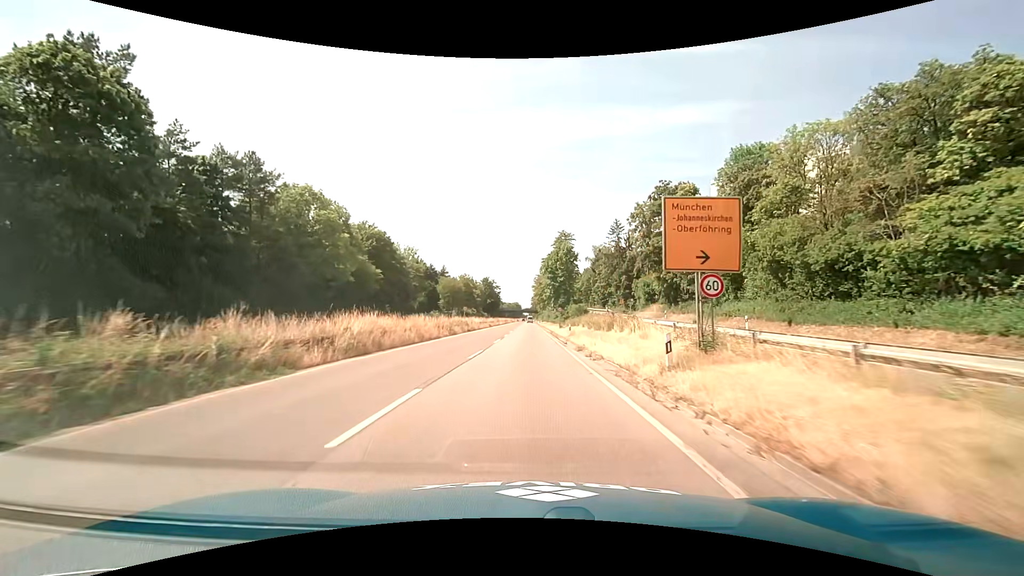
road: trunk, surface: asphalt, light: Day
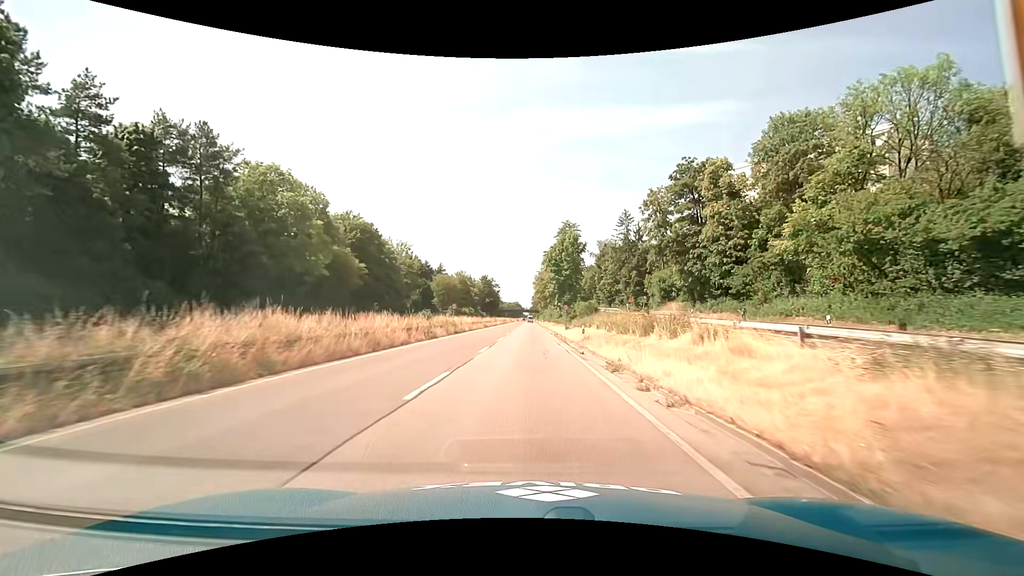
(0.0, +9.2) m; 0°
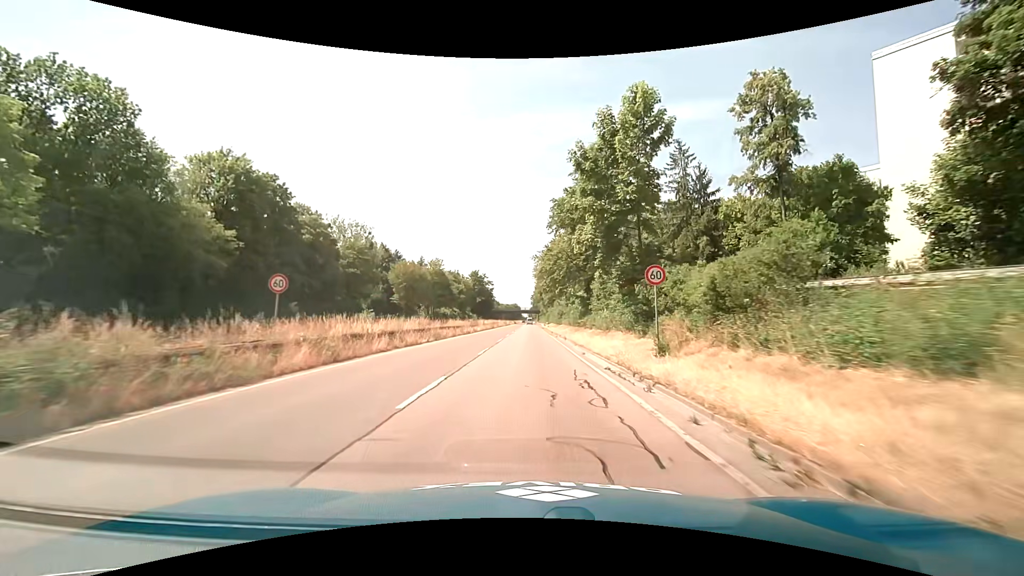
(0.0, +36.7) m; 0°
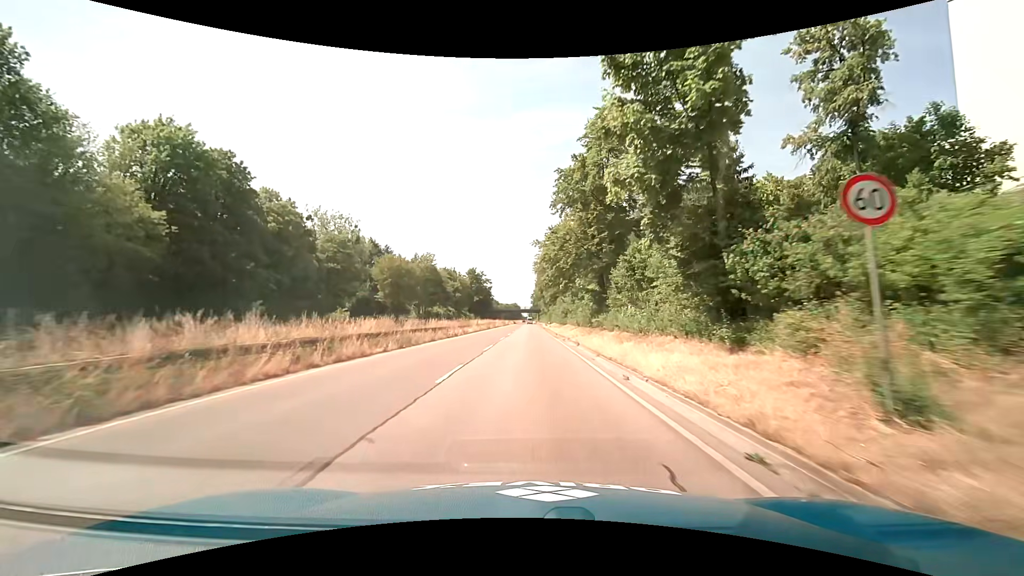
(0.0, +9.2) m; 0°
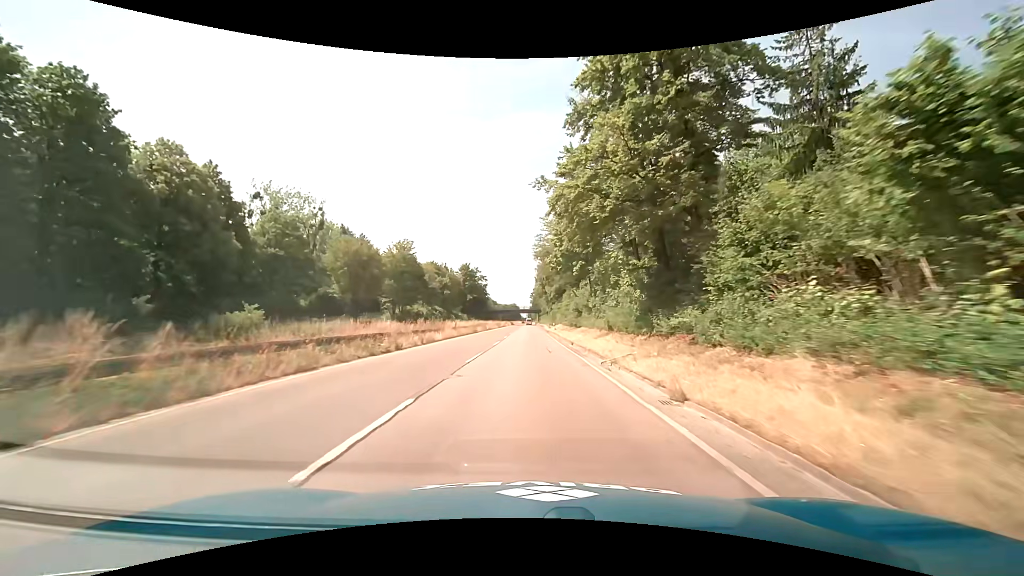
(+0.1, +18.3) m; 0°
(0, +10) (0, +20) (0, +30) (0, +40) (0, +50) (0, +60) (0, +70) (0, +80) (0, +90) (0, +100) m
